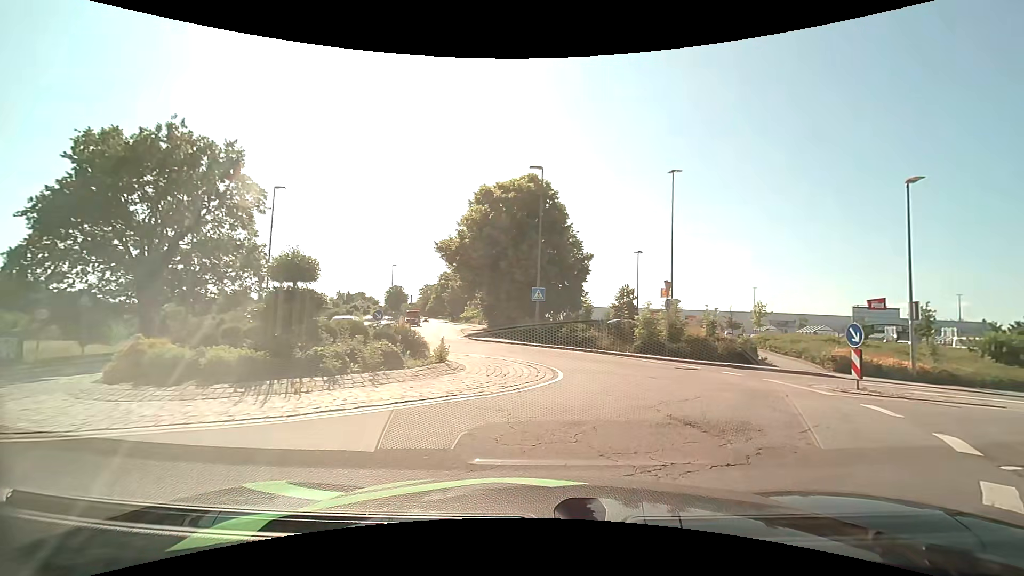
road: tertiary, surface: asphalt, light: Day
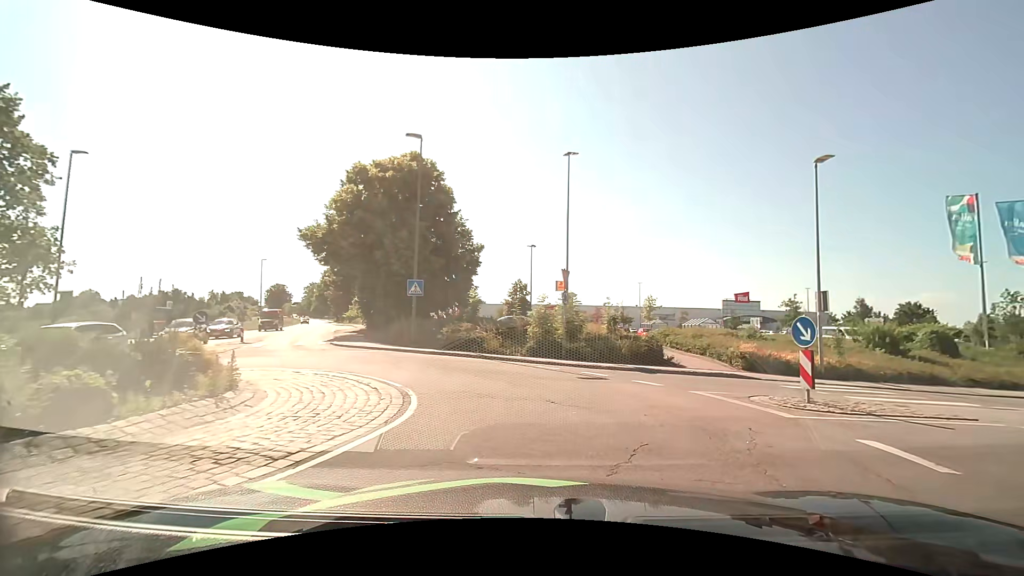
(+0.4, +4.6) m; +13°
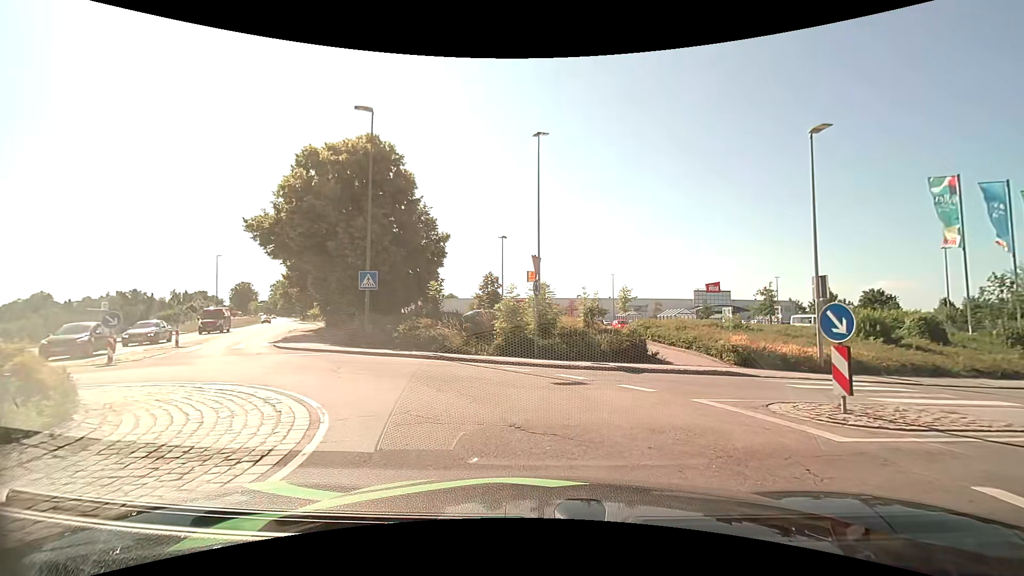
(0.0, +2.4) m; +2°
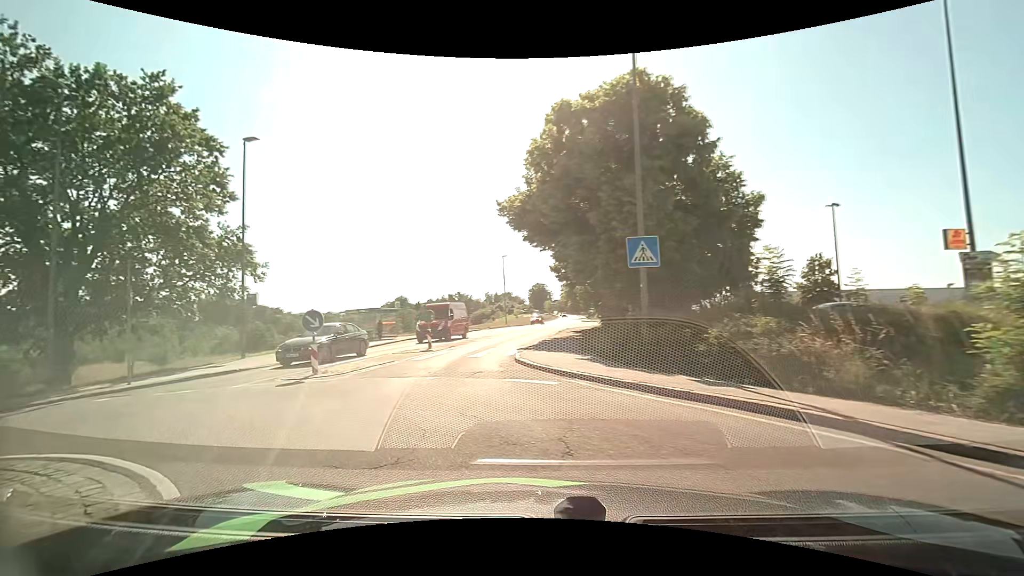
(-1.9, +8.9) m; -32°
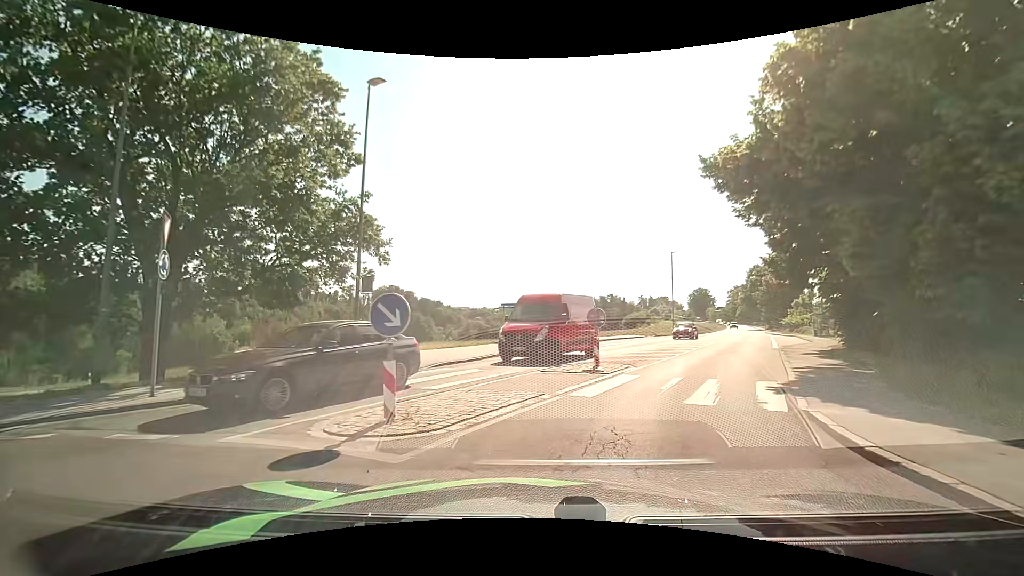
(-1.7, +7.5) m; -18°
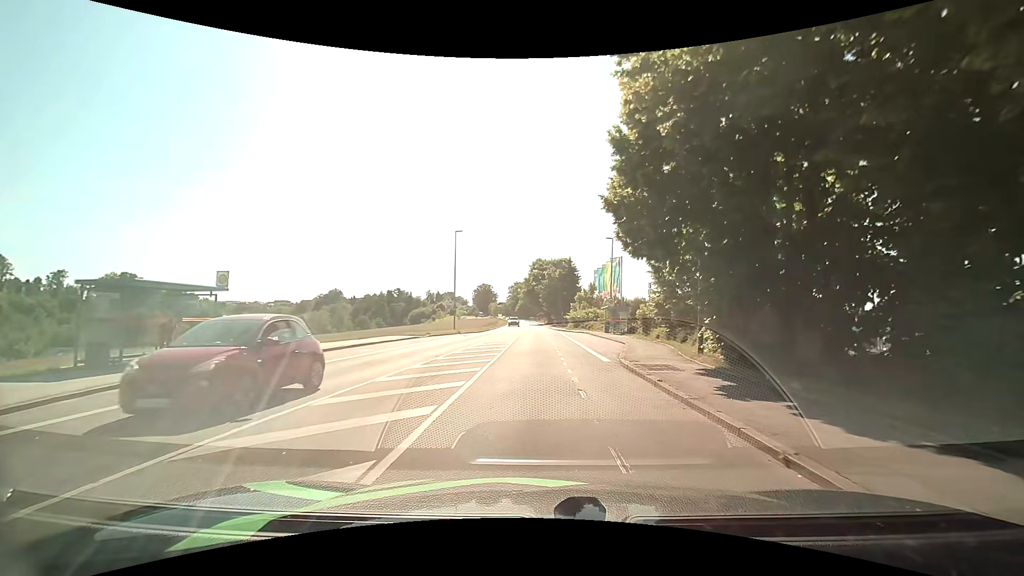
(+3.5, +14.4) m; +24°
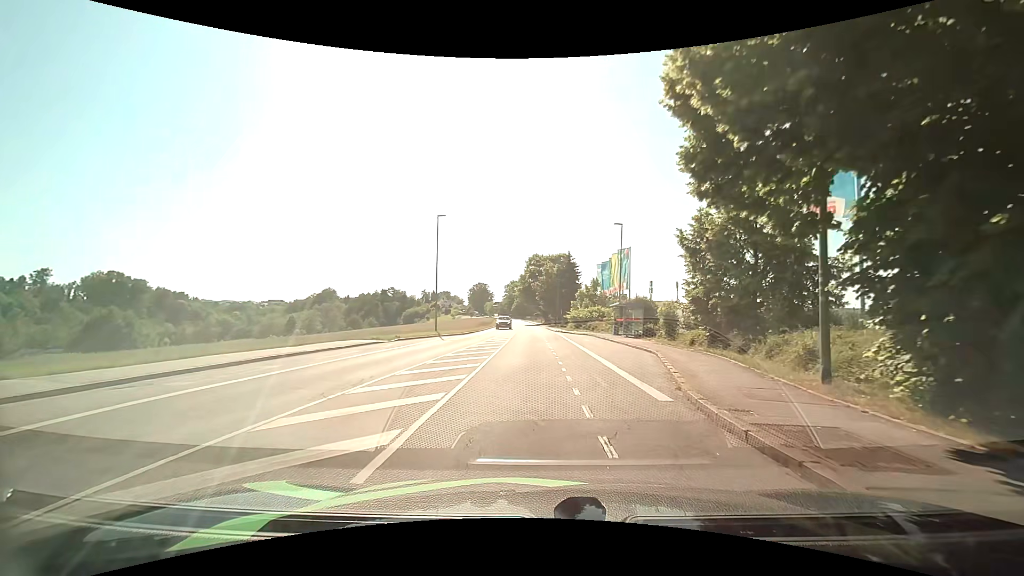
(0.0, +7.8) m; 0°
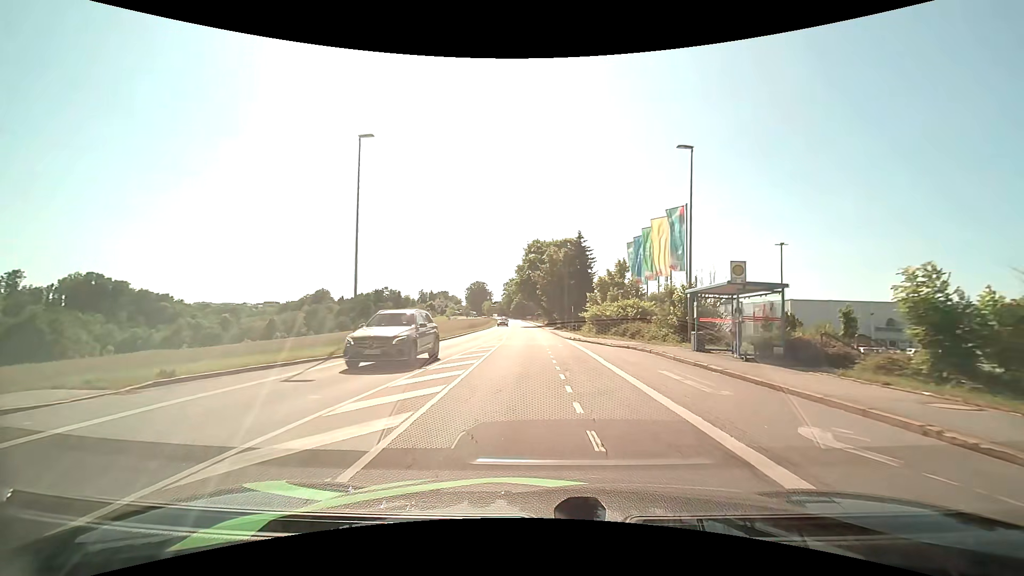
(+0.1, +20.0) m; 0°
